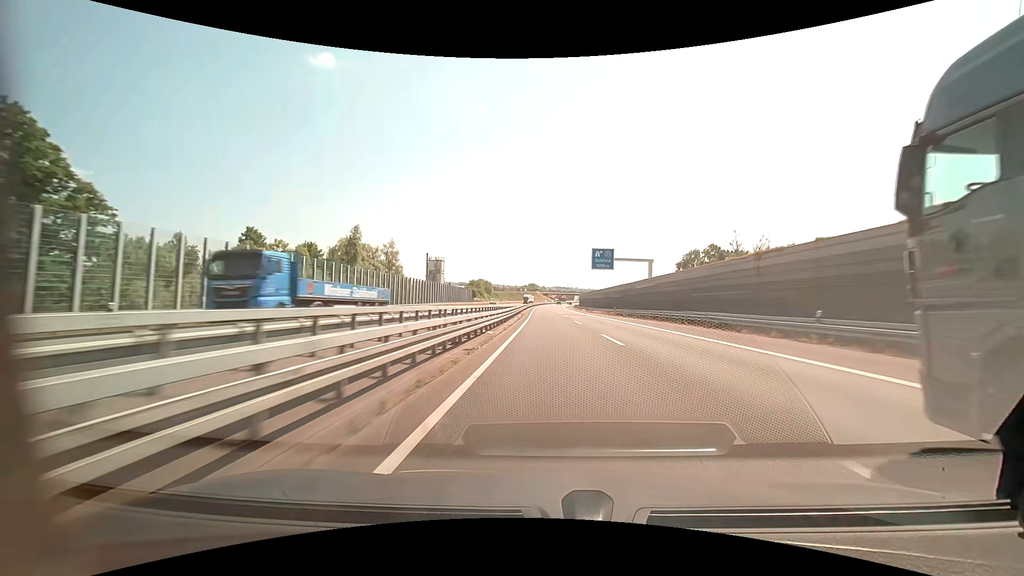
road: motorway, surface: asphalt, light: Day
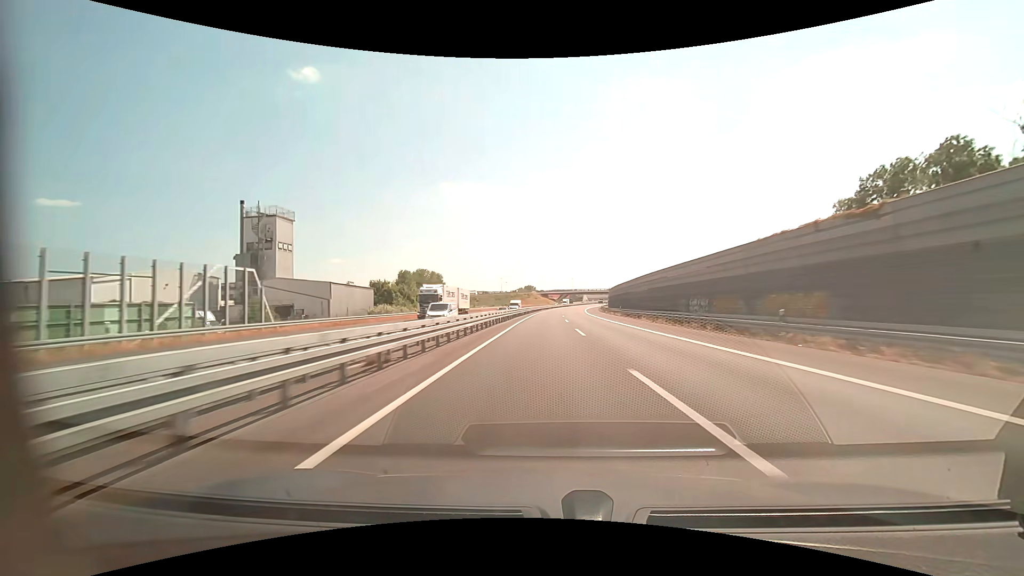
(-0.3, +103.0) m; 0°
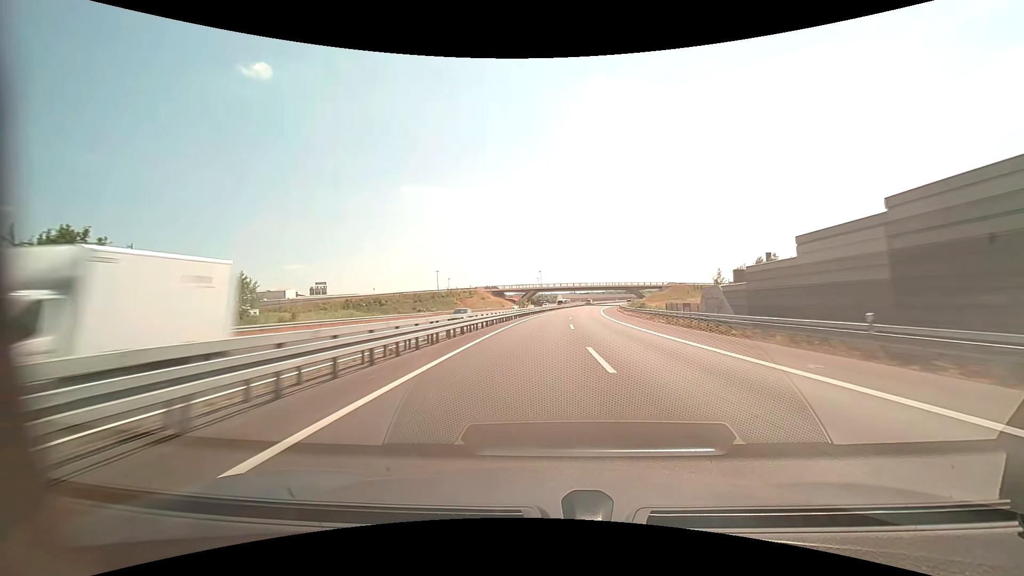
(+2.8, +103.3) m; +4°
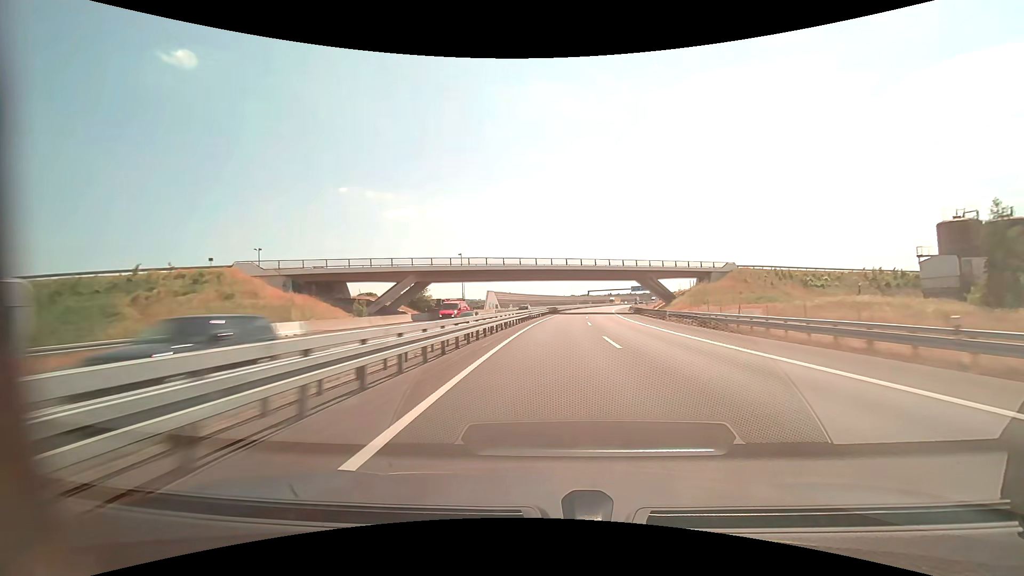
(+5.3, +102.7) m; +7°
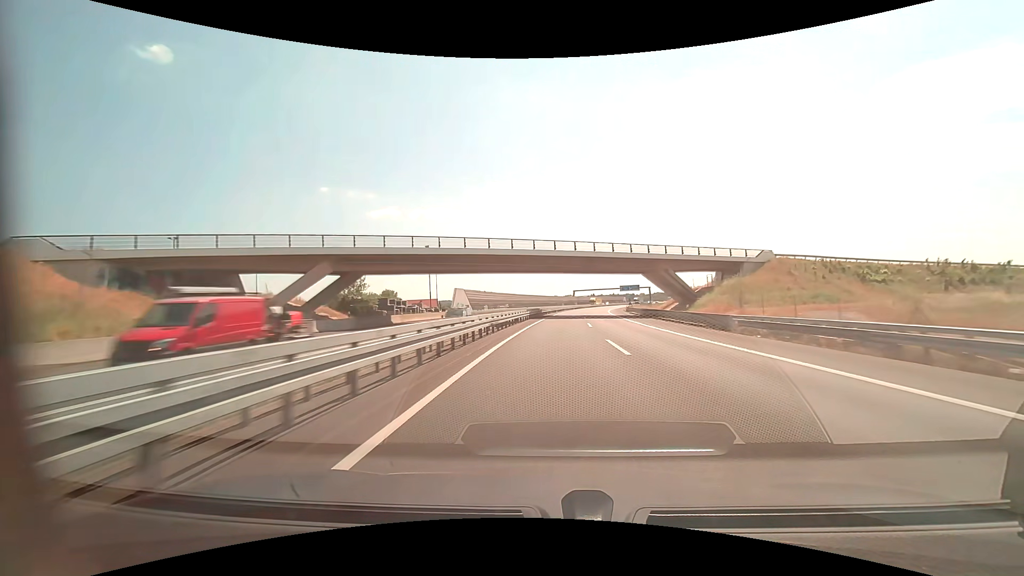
(+0.3, +20.5) m; +2°
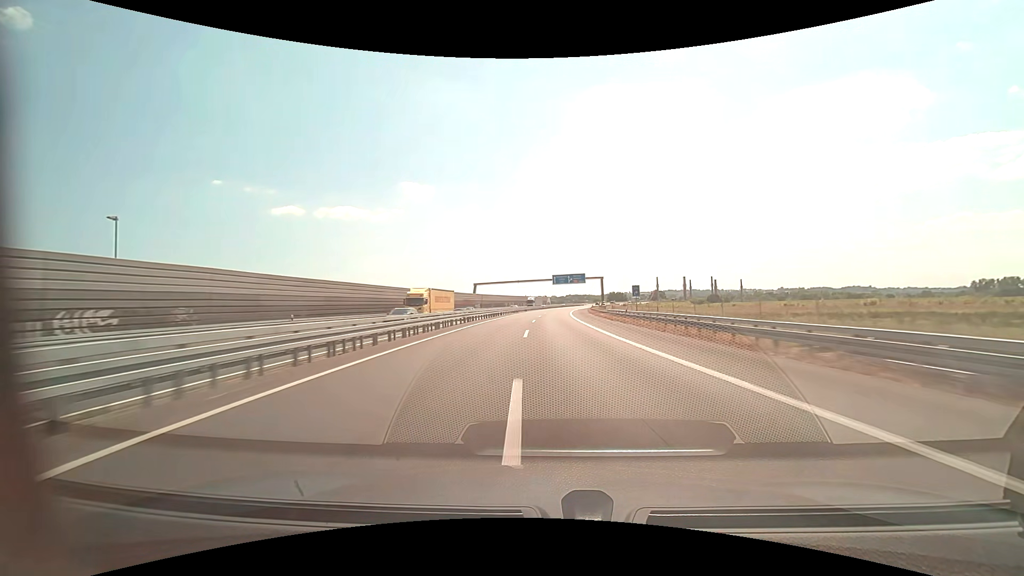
(+8.4, +101.5) m; +10°
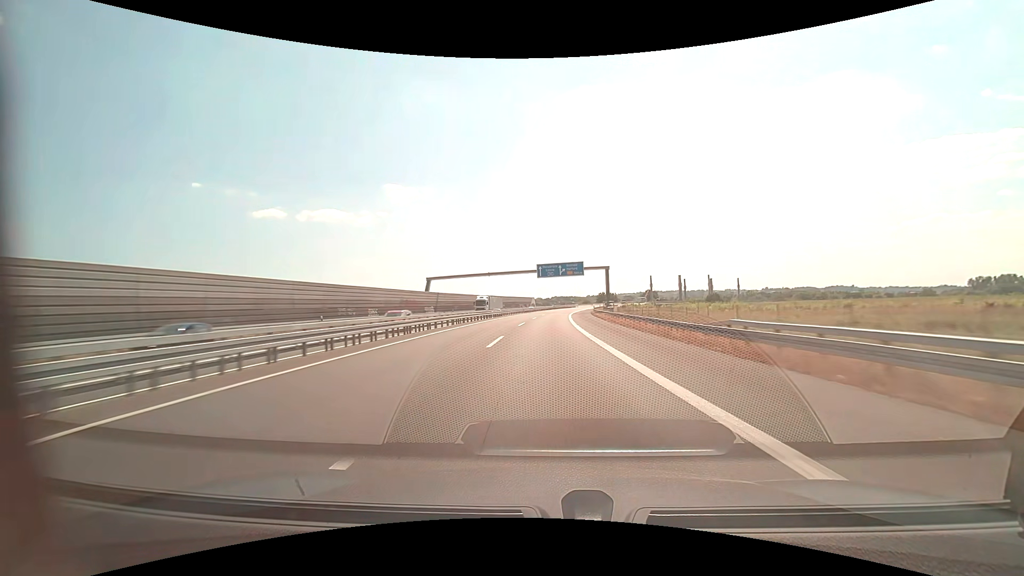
(+0.8, +40.7) m; +2°
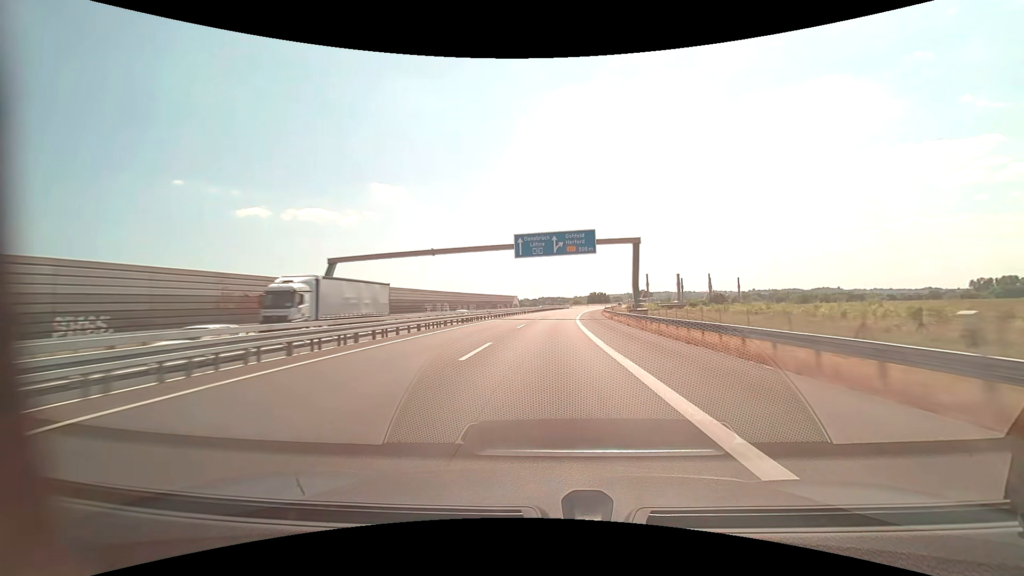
(+0.4, +40.7) m; +1°
(0, +10) (0, +20) (+1, +30) (+1, +40) (+2, +50) (+2, +60) (+3, +70) (+4, +80) (+5, +90) (+6, +100) m
